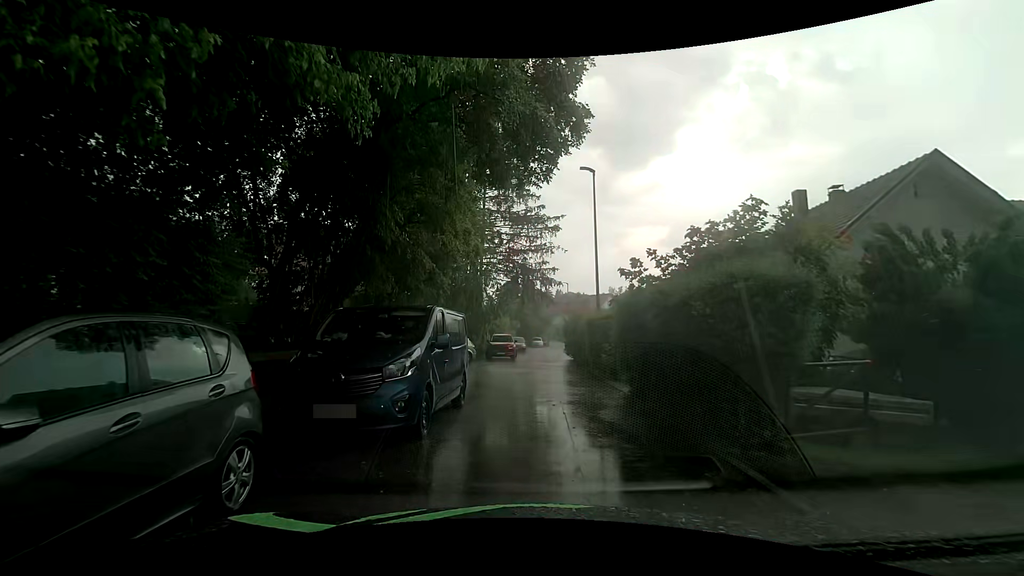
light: Day
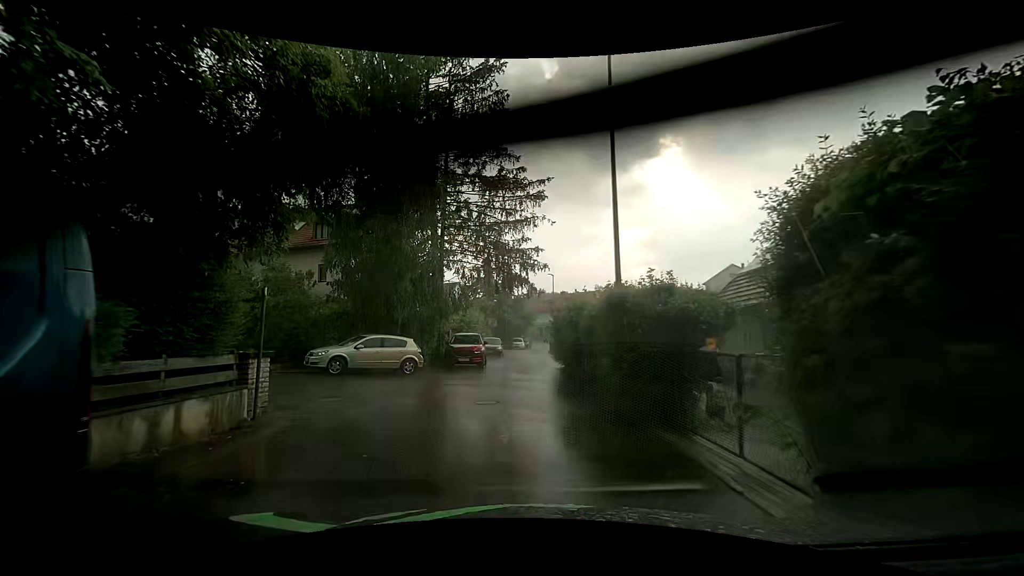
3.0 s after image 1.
(+0.2, +9.0) m; +1°
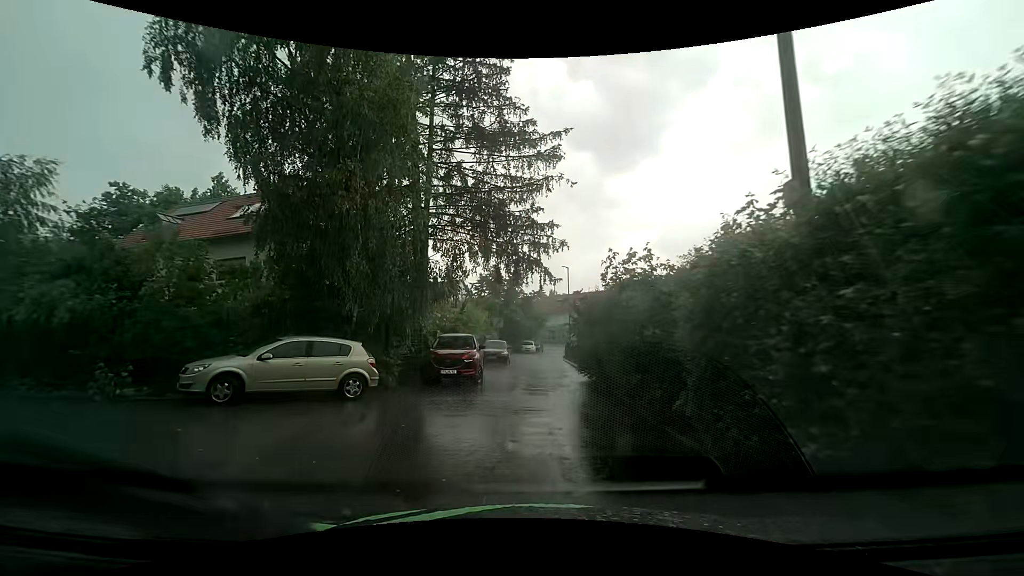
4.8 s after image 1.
(-0.1, +7.1) m; -2°
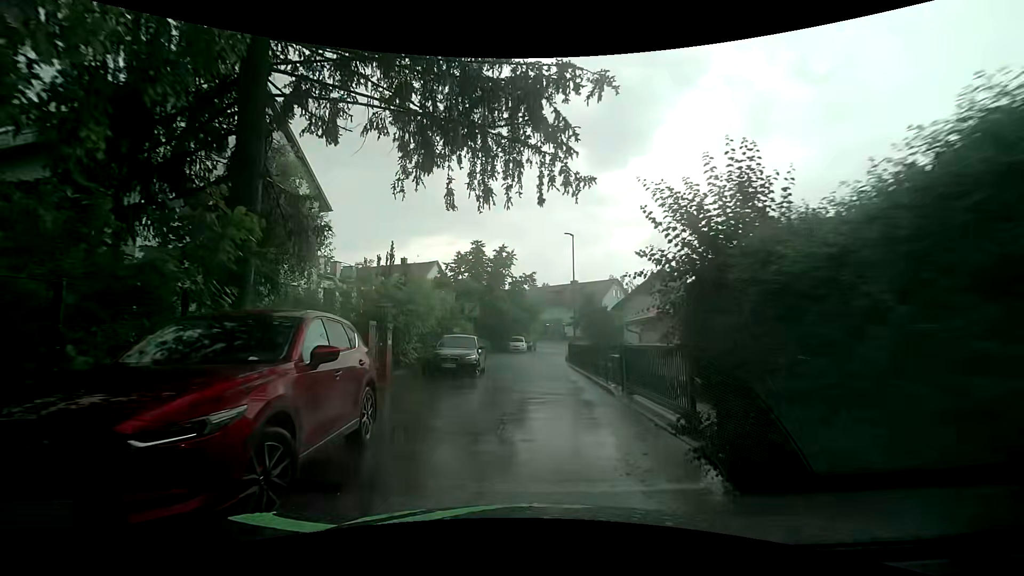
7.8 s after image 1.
(+0.2, +12.9) m; +1°
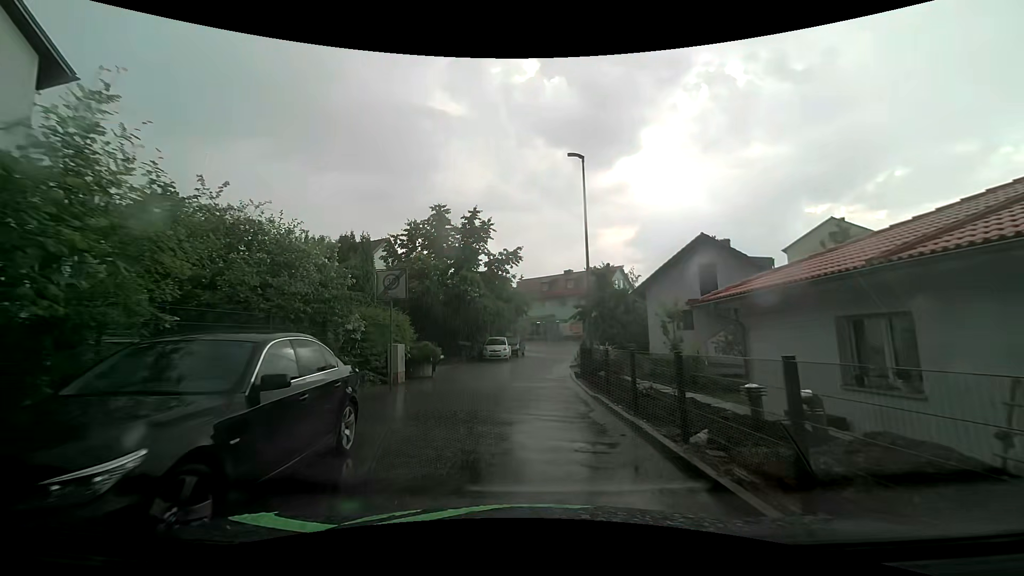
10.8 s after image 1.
(+0.4, +14.0) m; +3°
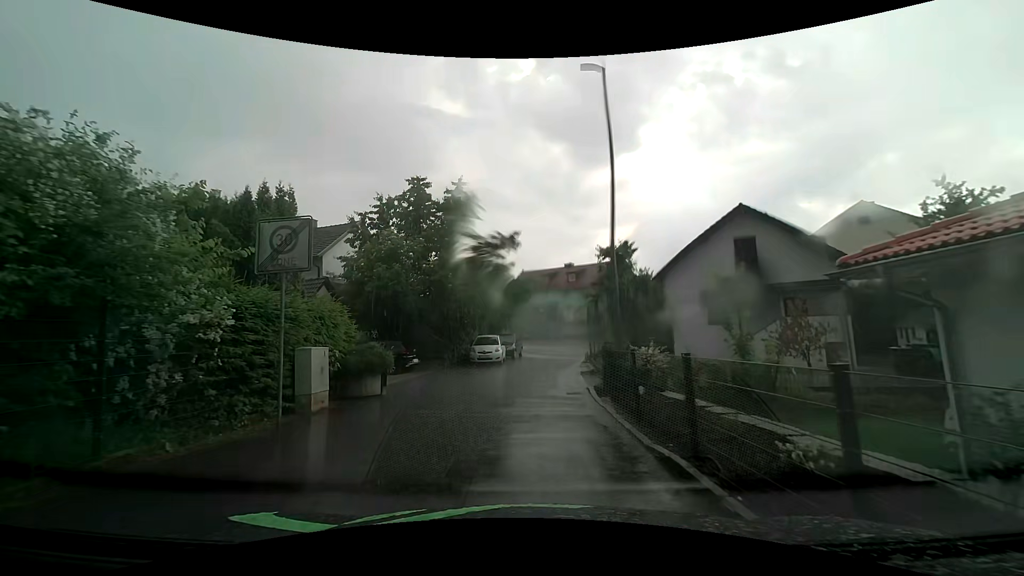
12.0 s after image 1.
(-0.1, +5.9) m; 0°
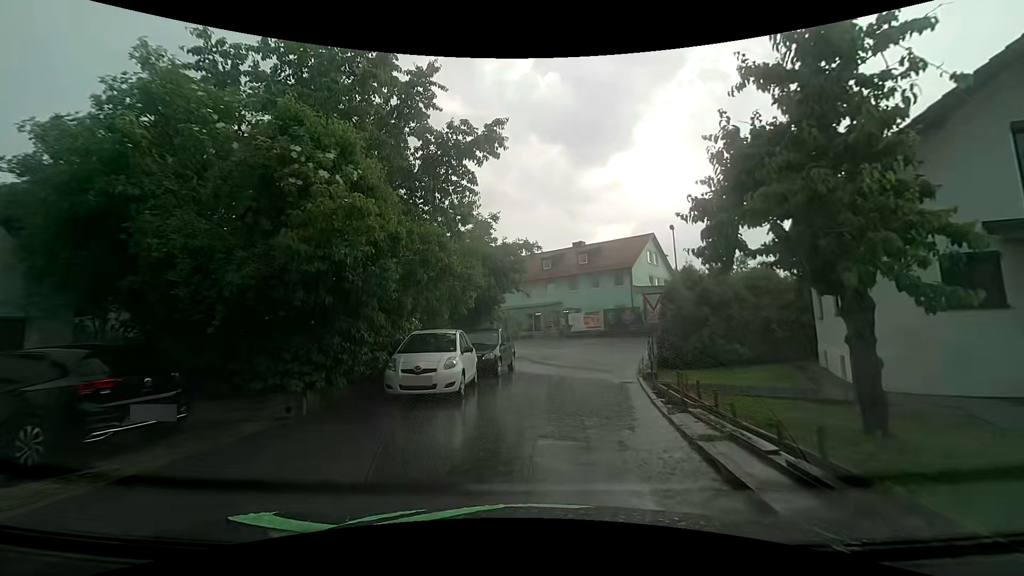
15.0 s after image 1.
(-0.1, +14.8) m; +1°
